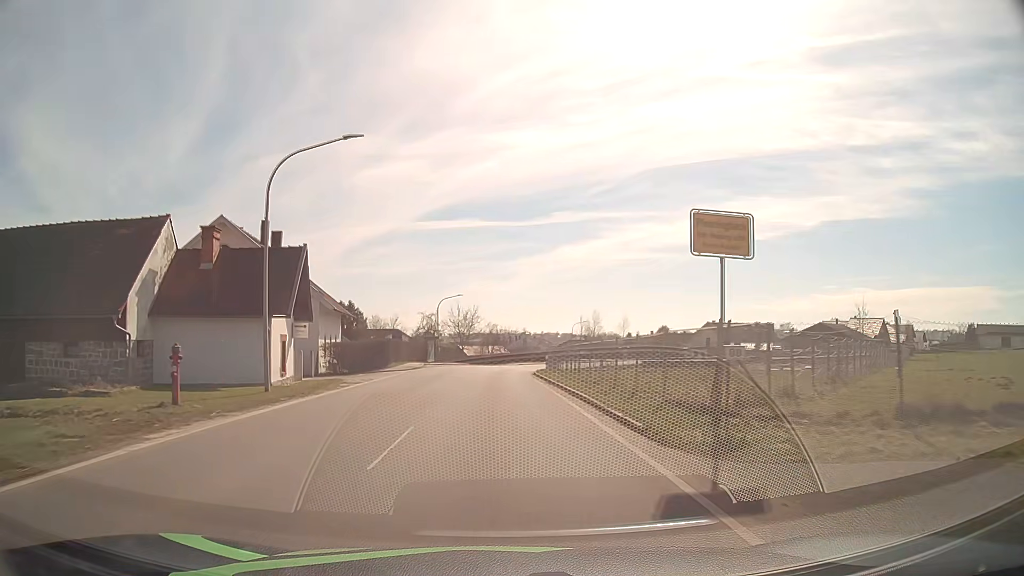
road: tertiary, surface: asphalt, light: Day
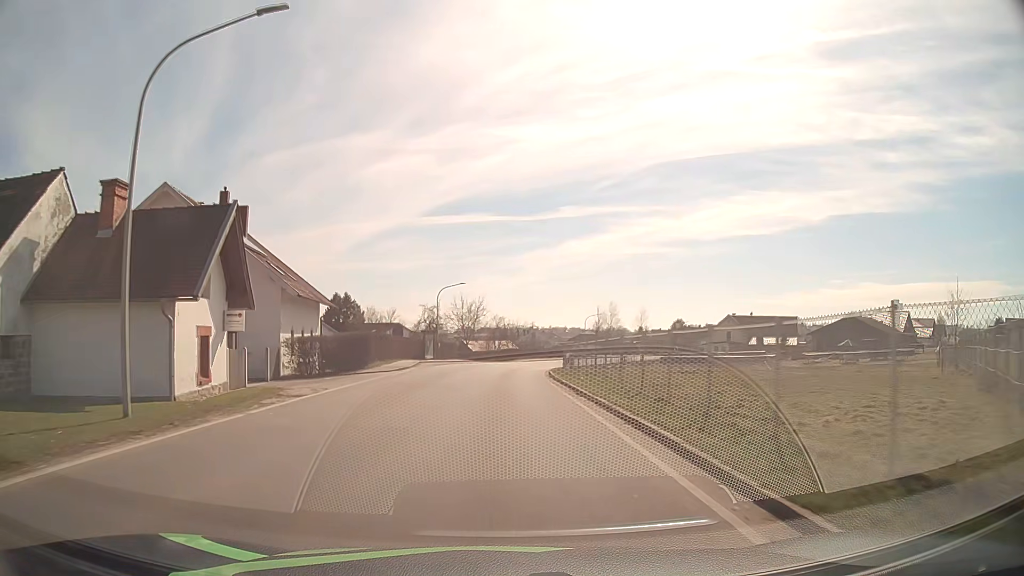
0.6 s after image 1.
(-0.1, +8.3) m; -1°
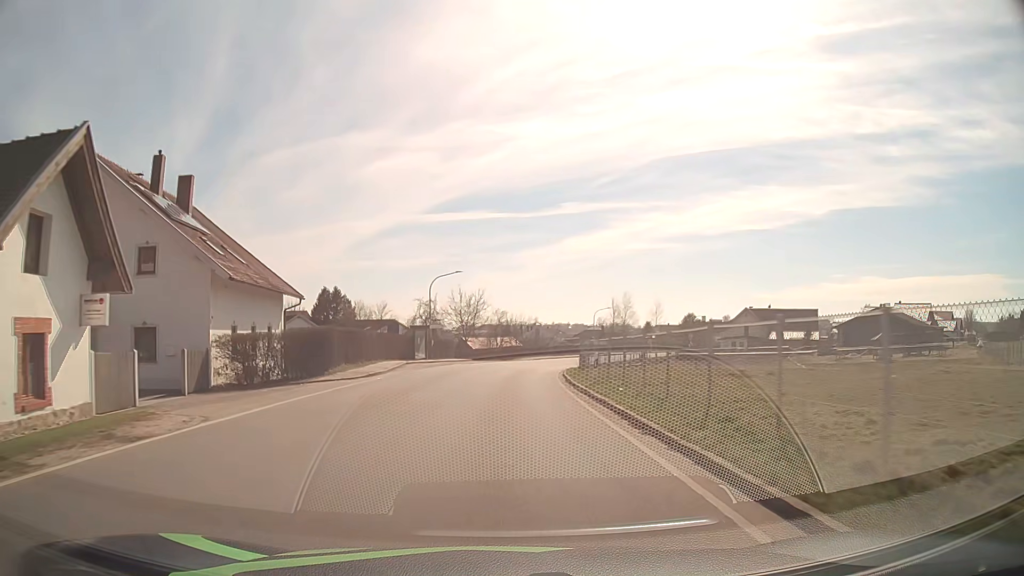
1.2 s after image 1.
(0.0, +8.3) m; 0°
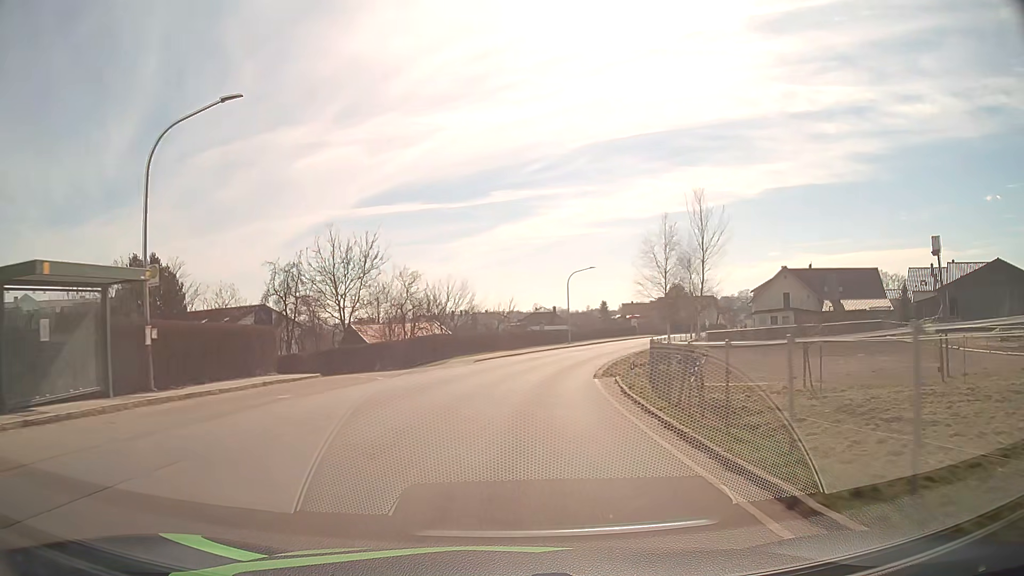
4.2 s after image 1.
(+1.2, +40.2) m; +6°
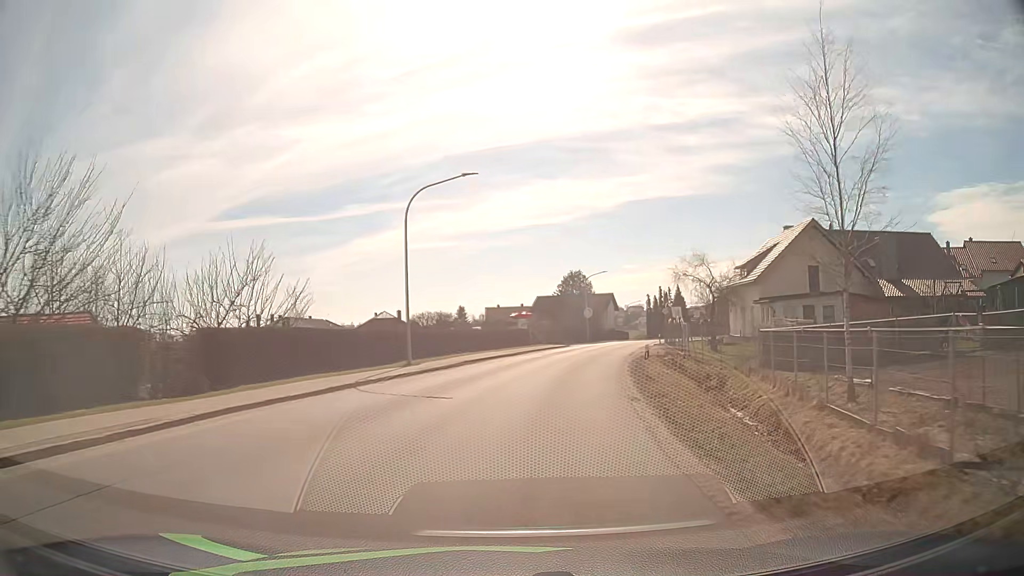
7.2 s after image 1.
(+3.5, +38.3) m; +12°
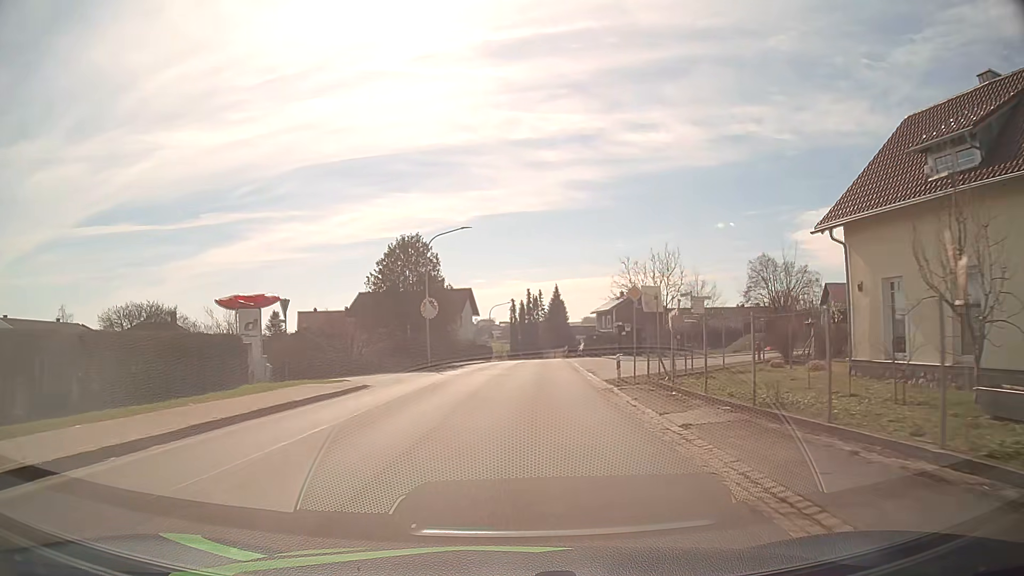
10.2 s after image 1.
(+4.8, +37.5) m; +13°
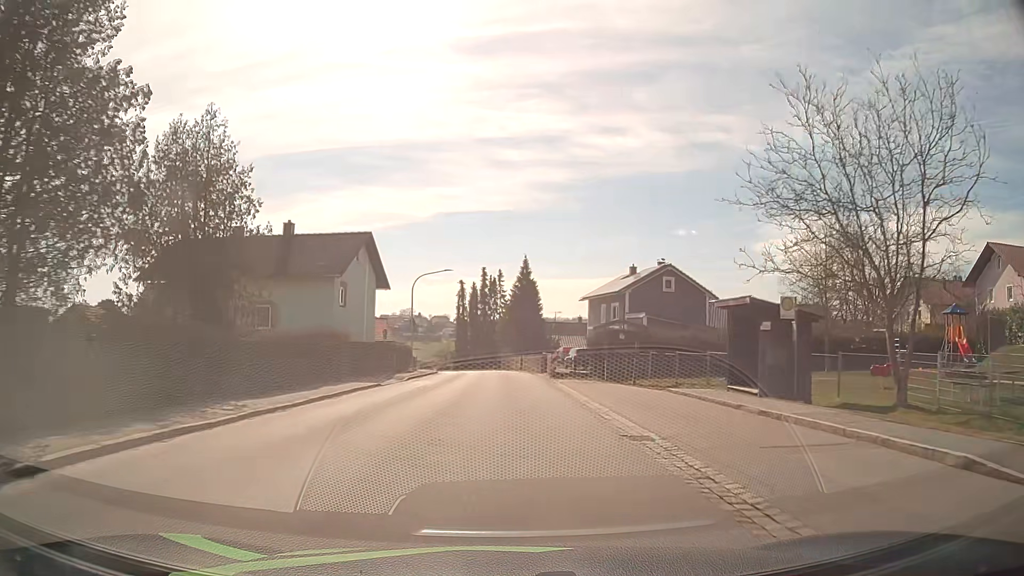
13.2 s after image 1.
(+1.6, +37.1) m; +4°
